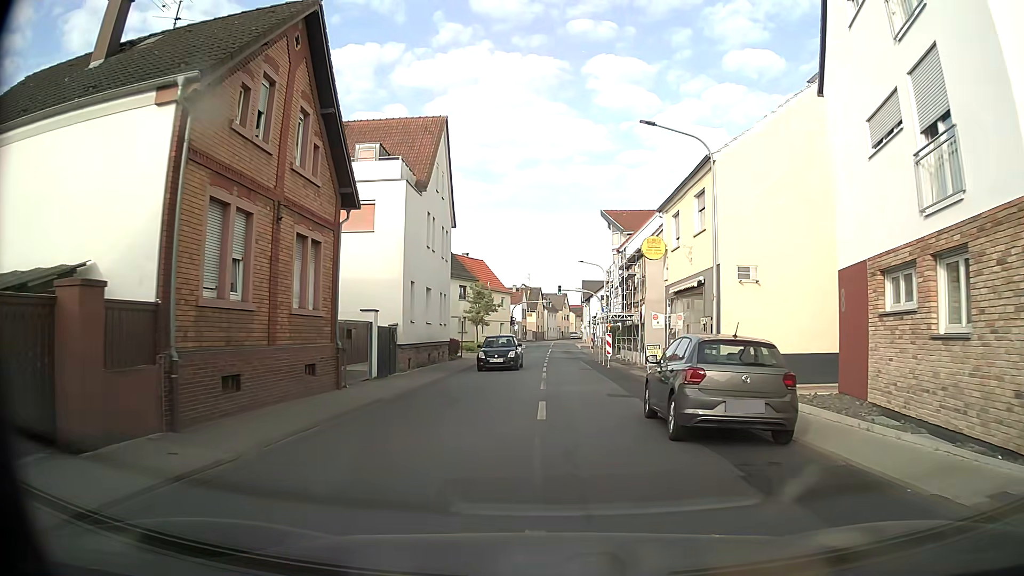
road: tertiary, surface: asphalt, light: Day
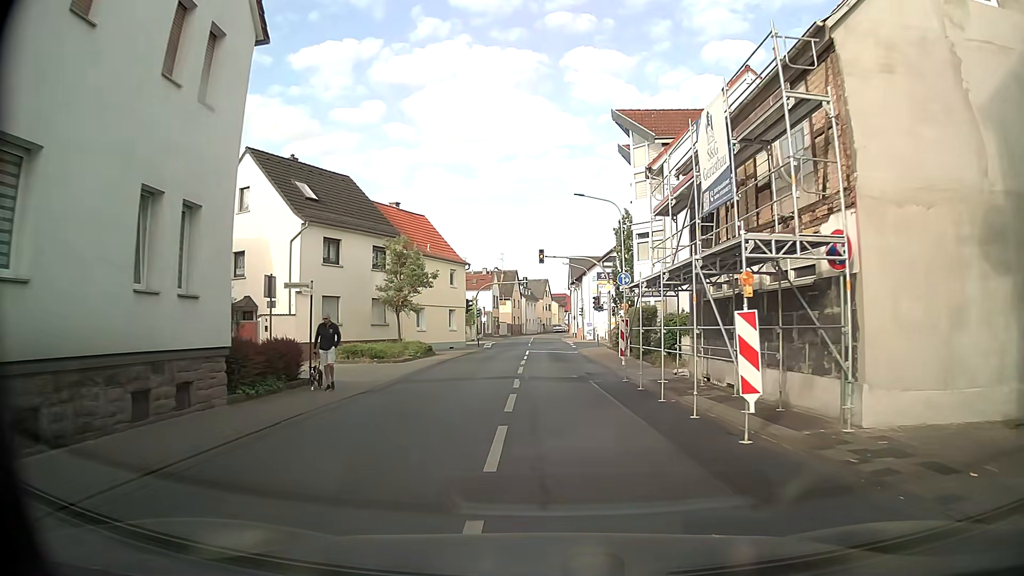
(+0.4, +25.2) m; +3°
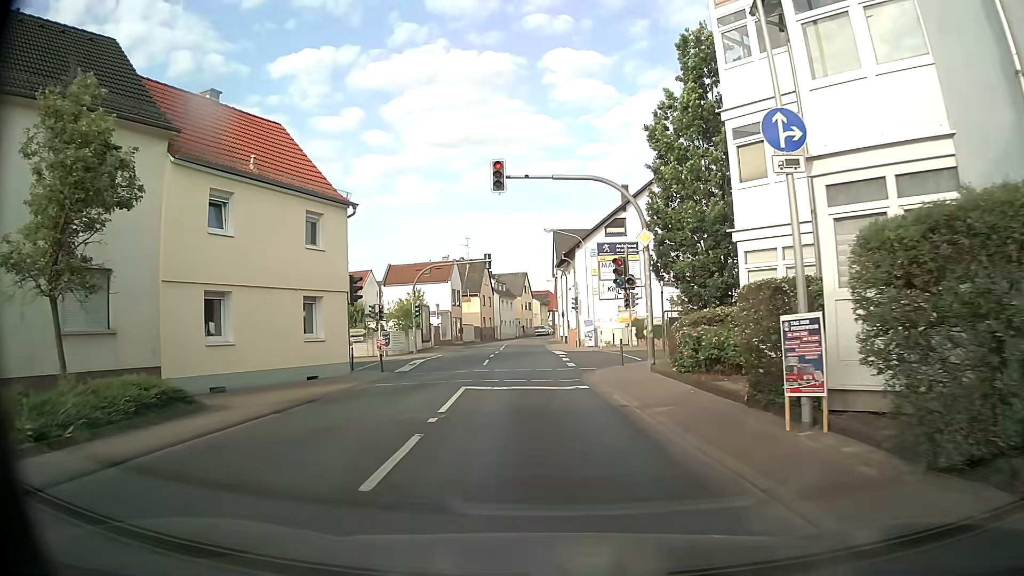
(+0.1, +23.4) m; +1°
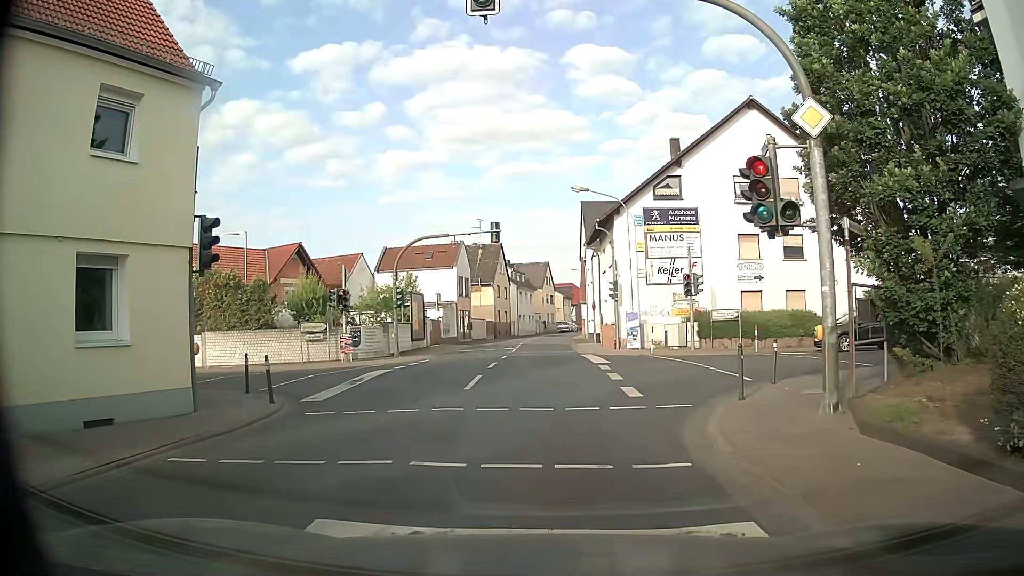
(-0.2, +11.1) m; -3°
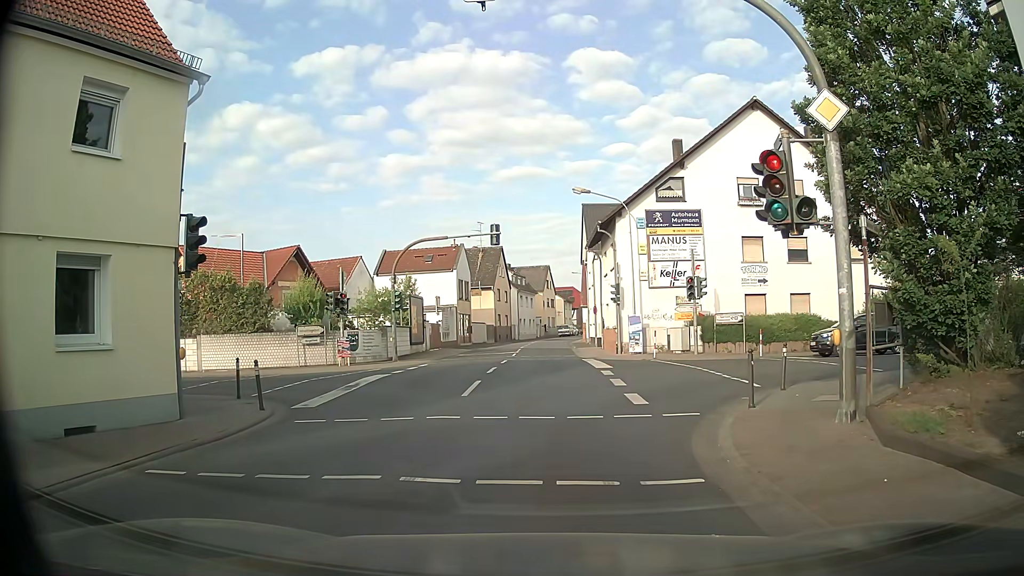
(0.0, +0.5) m; 0°
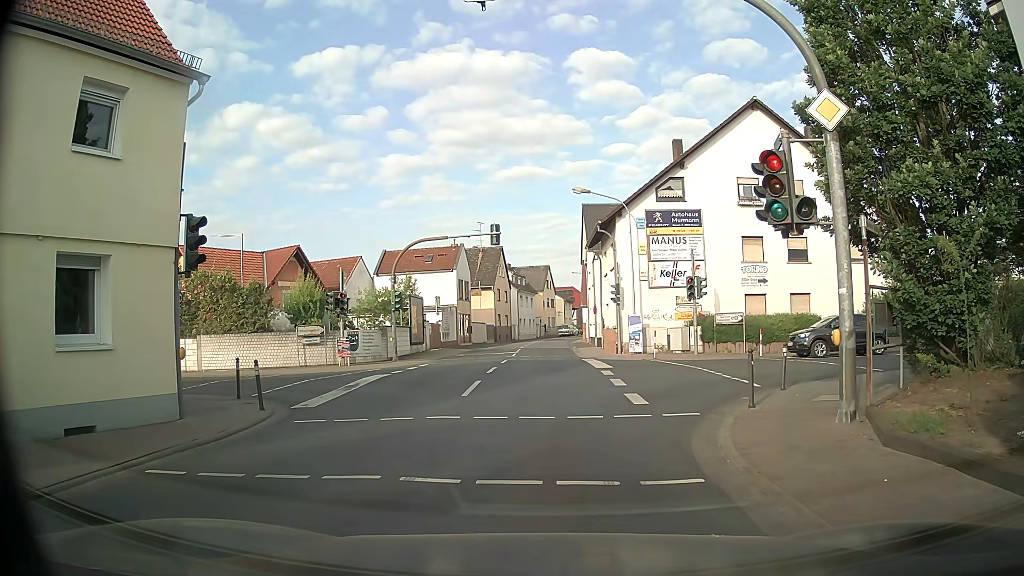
(0.0, 0.0) m; 0°
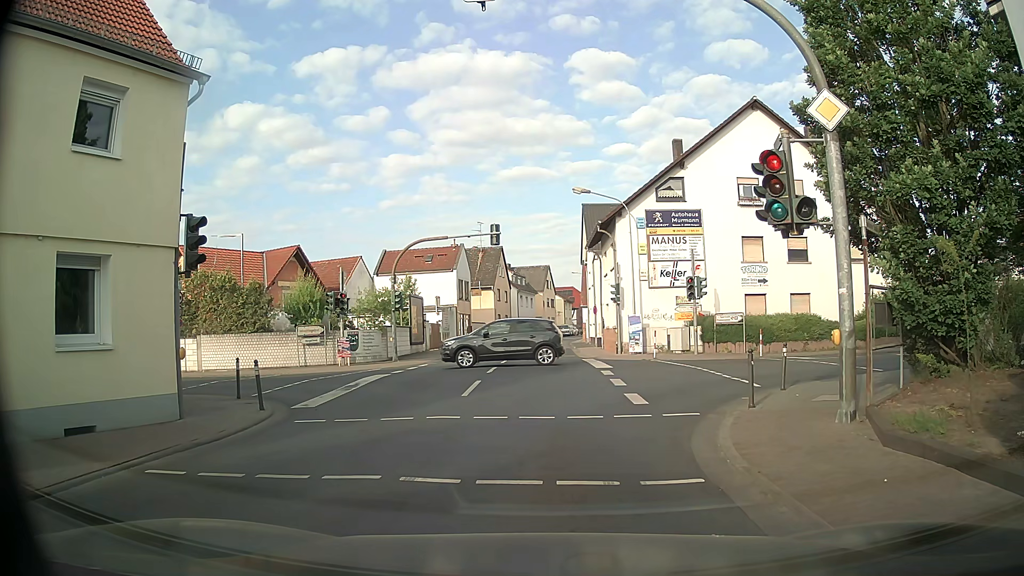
(0.0, 0.0) m; 0°
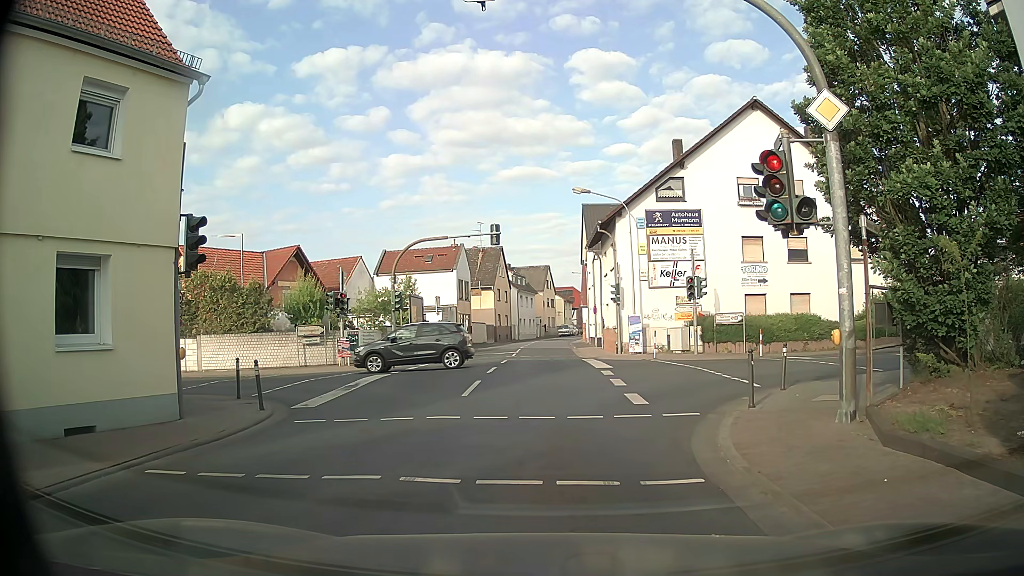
(0.0, 0.0) m; 0°
